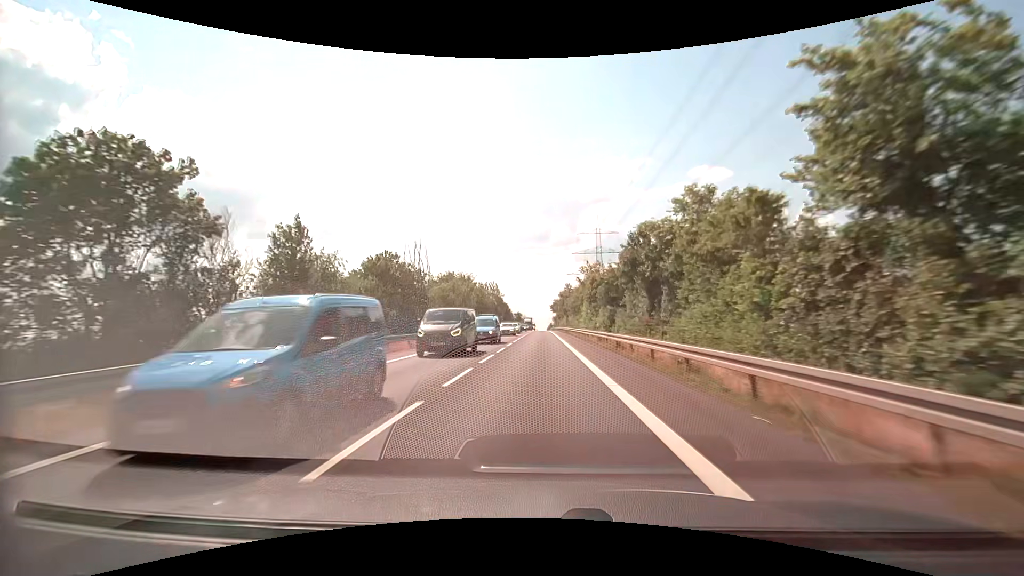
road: secondary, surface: asphalt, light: Day
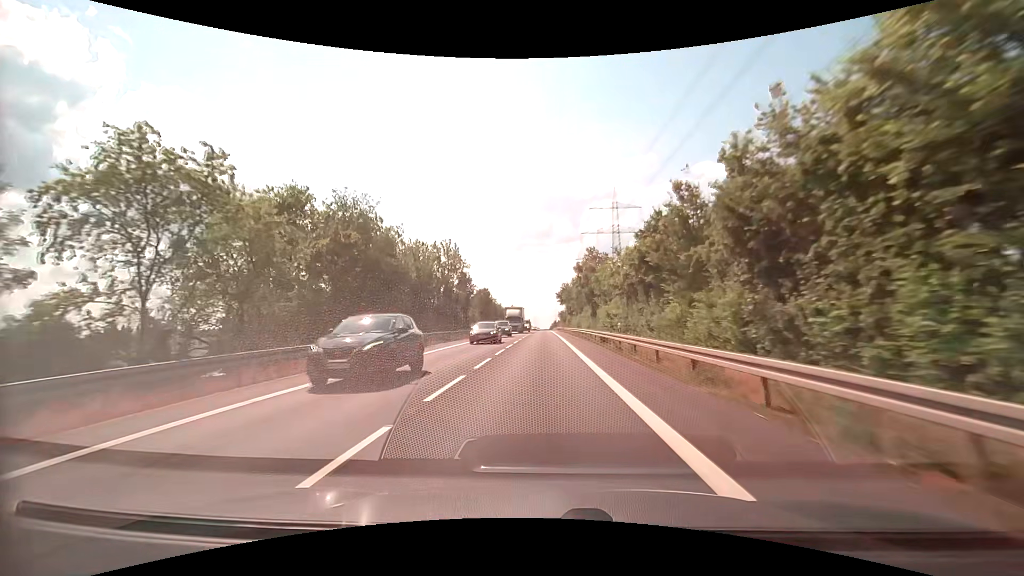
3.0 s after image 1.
(-0.1, +56.7) m; 0°
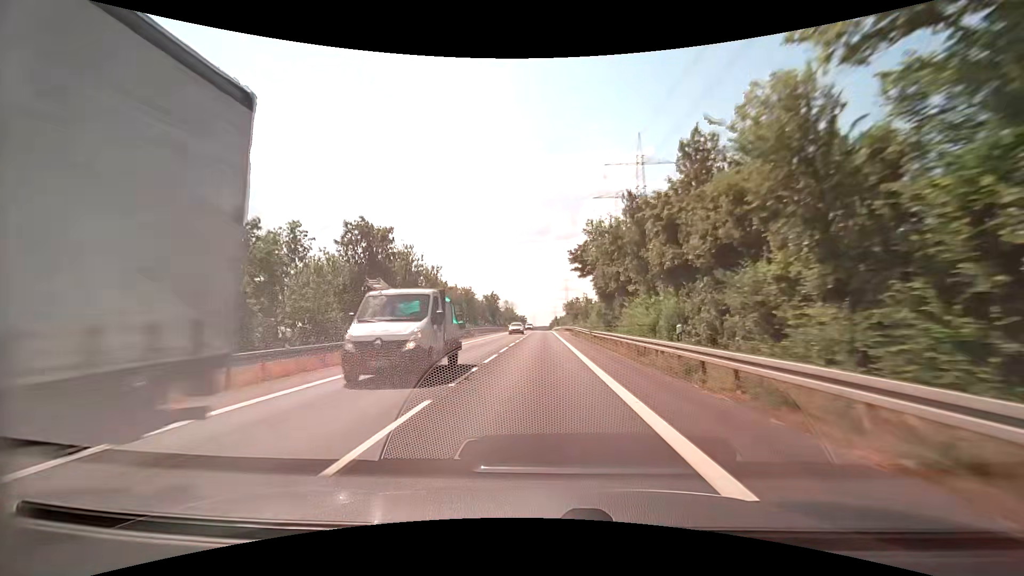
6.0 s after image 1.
(0.0, +58.9) m; 0°
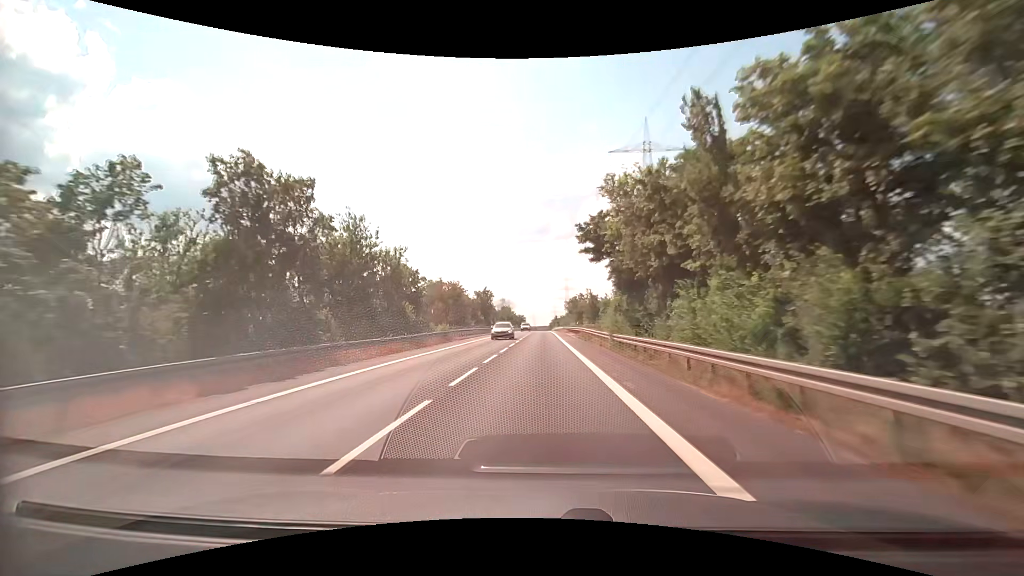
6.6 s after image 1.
(0.0, +12.1) m; 0°
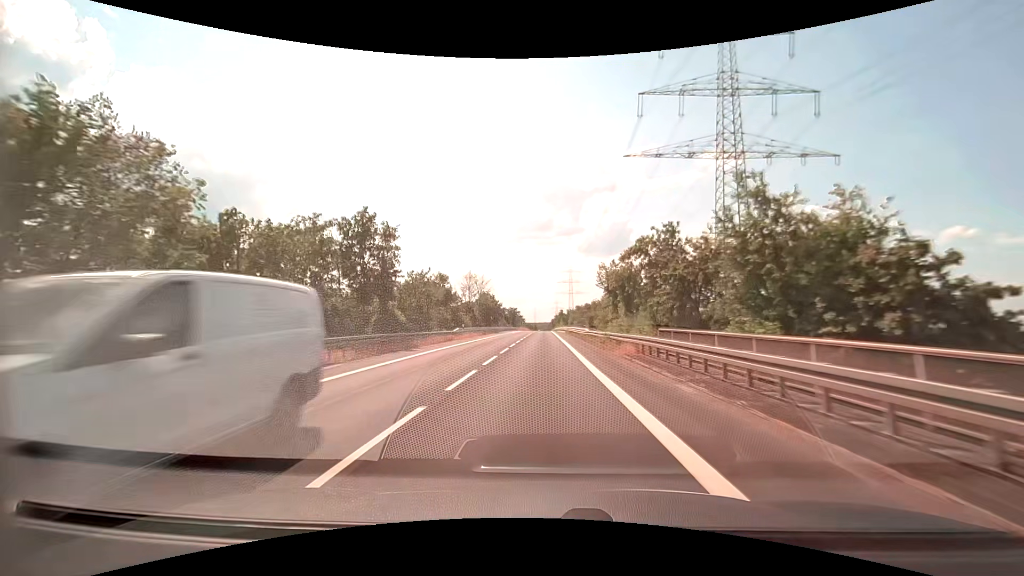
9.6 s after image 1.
(-0.1, +61.4) m; 0°
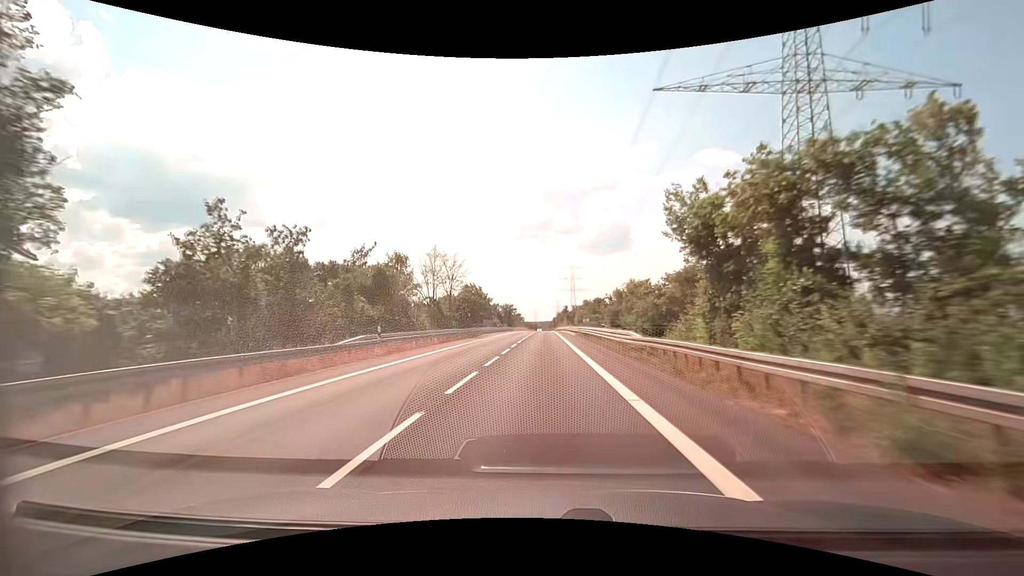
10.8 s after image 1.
(-0.1, +24.8) m; 0°
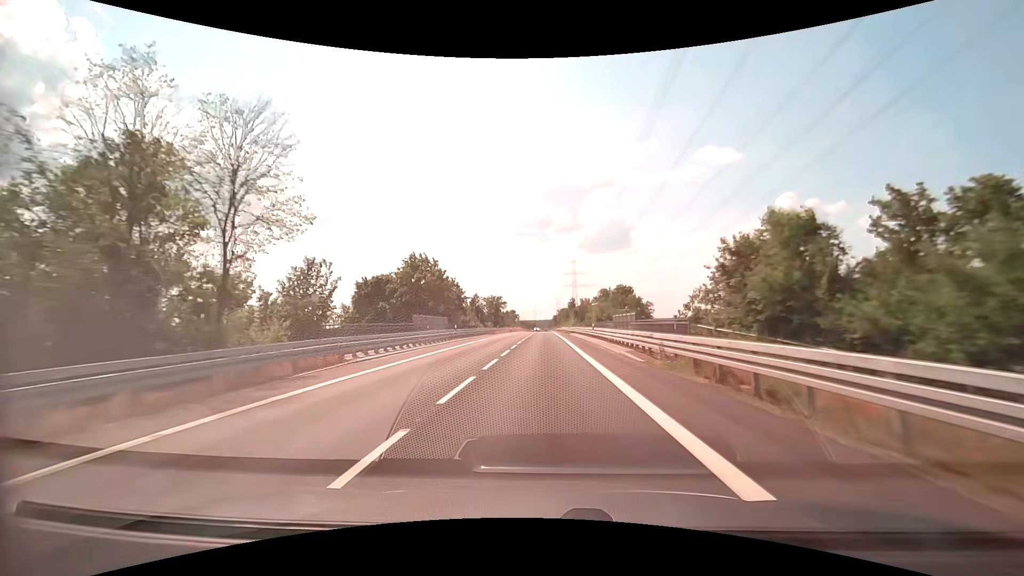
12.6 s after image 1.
(0.0, +37.6) m; 0°
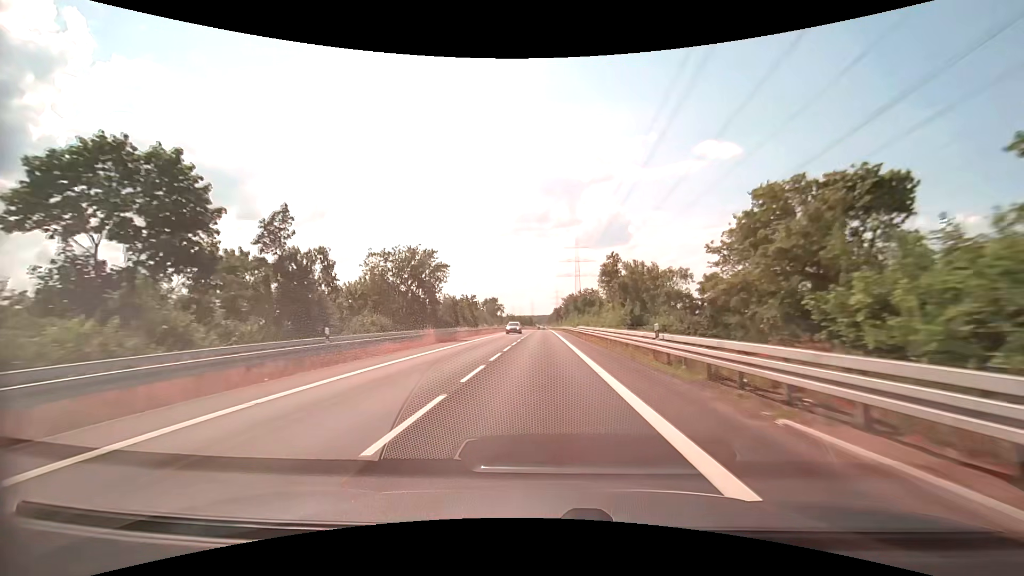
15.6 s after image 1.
(+0.3, +63.9) m; 0°
(0, +10) (0, +20) (0, +30) (0, +40) (0, +50) (0, +60) (0, +70) (0, +80) (0, +90) (0, +100) m
